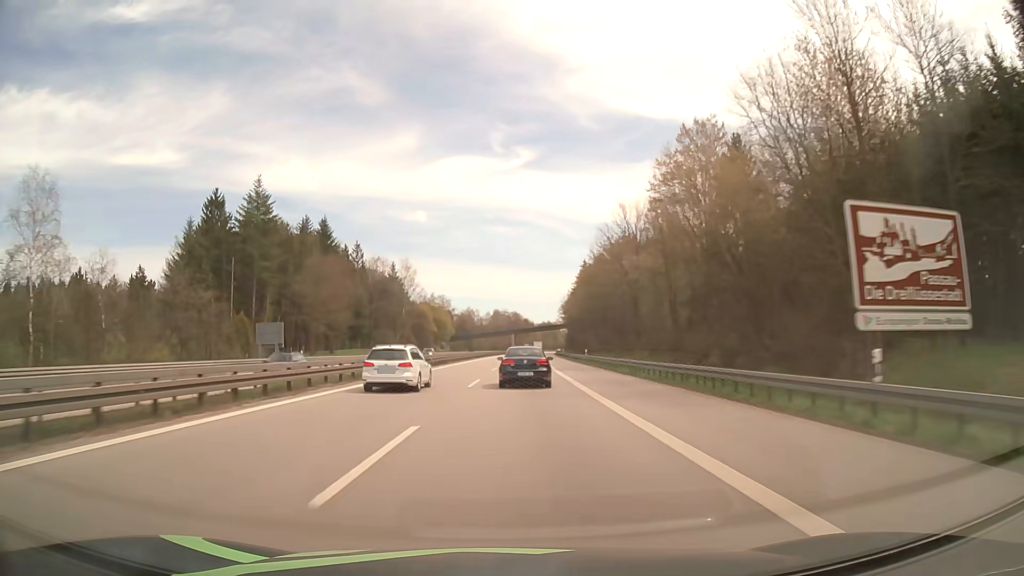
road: motorway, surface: asphalt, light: Day
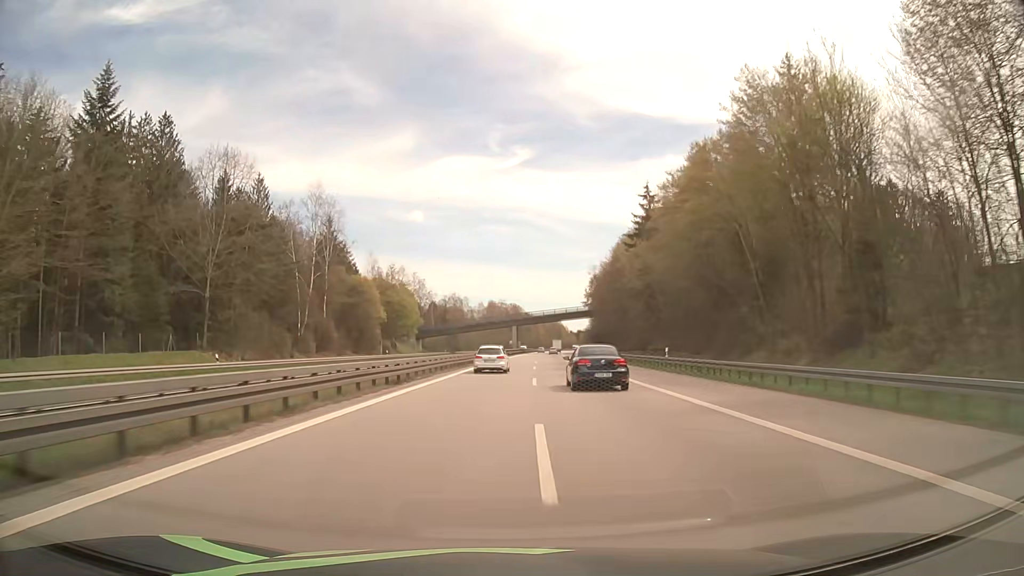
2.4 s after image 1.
(-0.3, +72.7) m; 0°
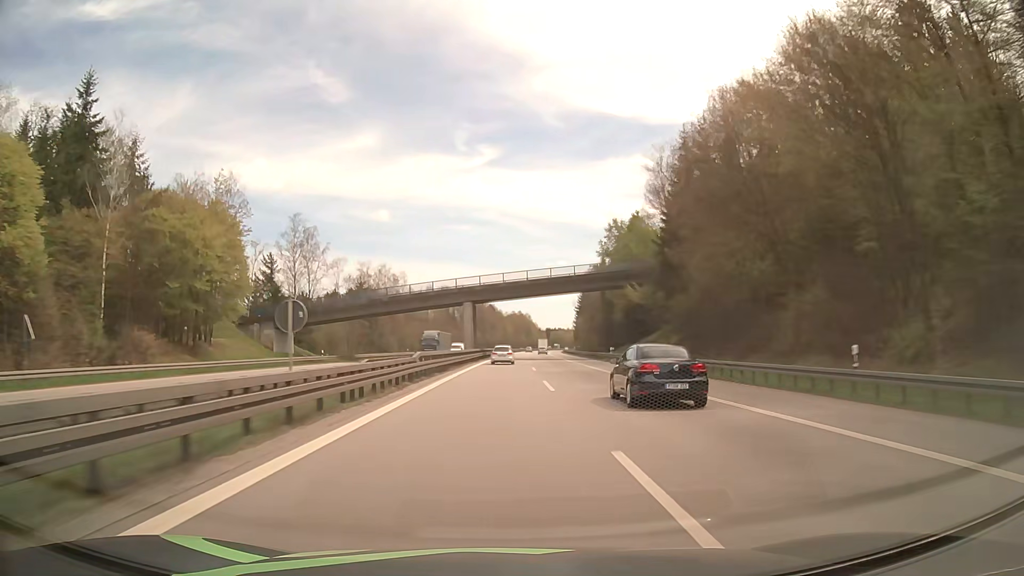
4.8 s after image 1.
(+2.1, +76.0) m; +3°
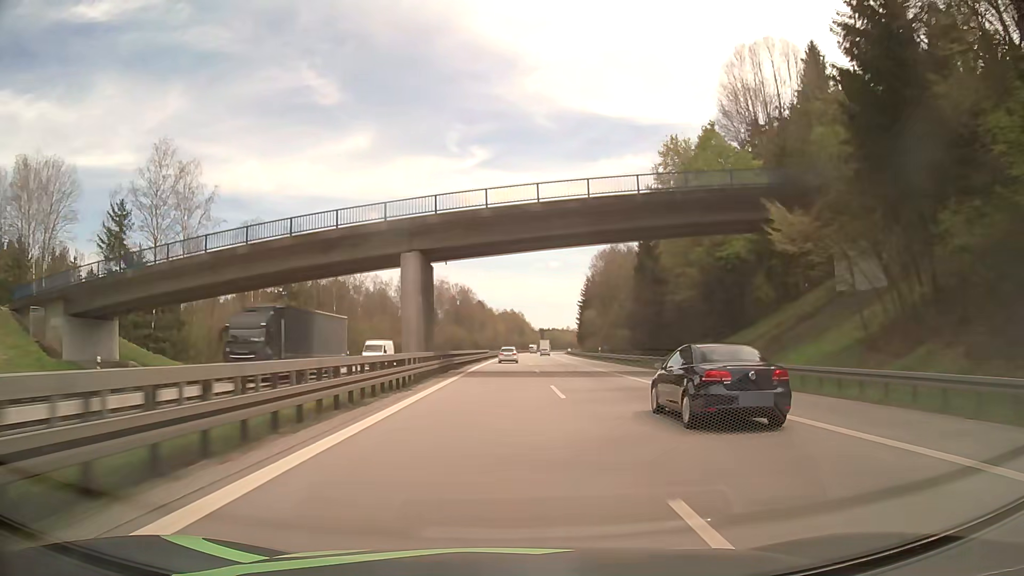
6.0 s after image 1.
(+0.3, +39.2) m; +1°
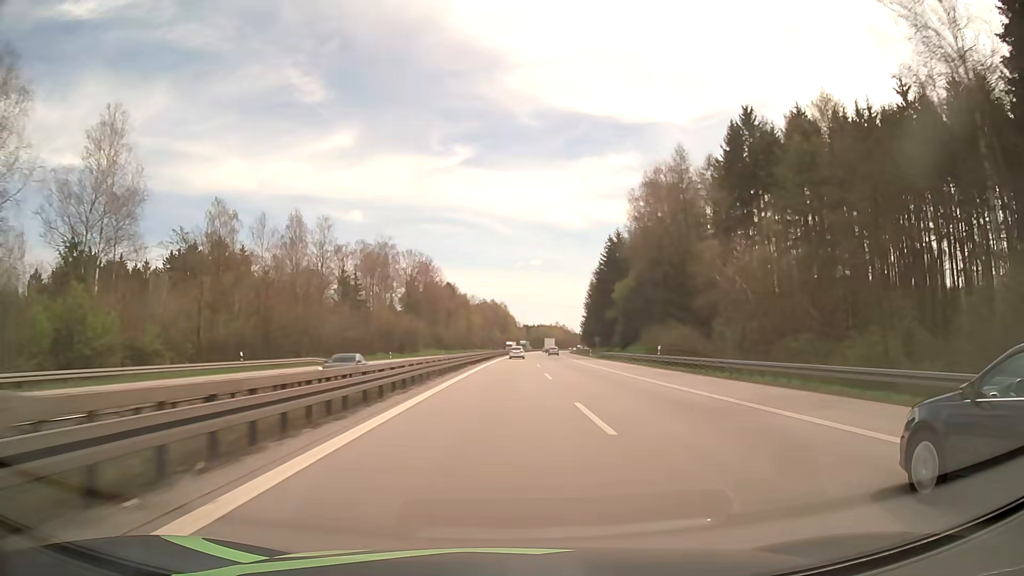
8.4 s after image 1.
(+1.2, +80.5) m; +2°
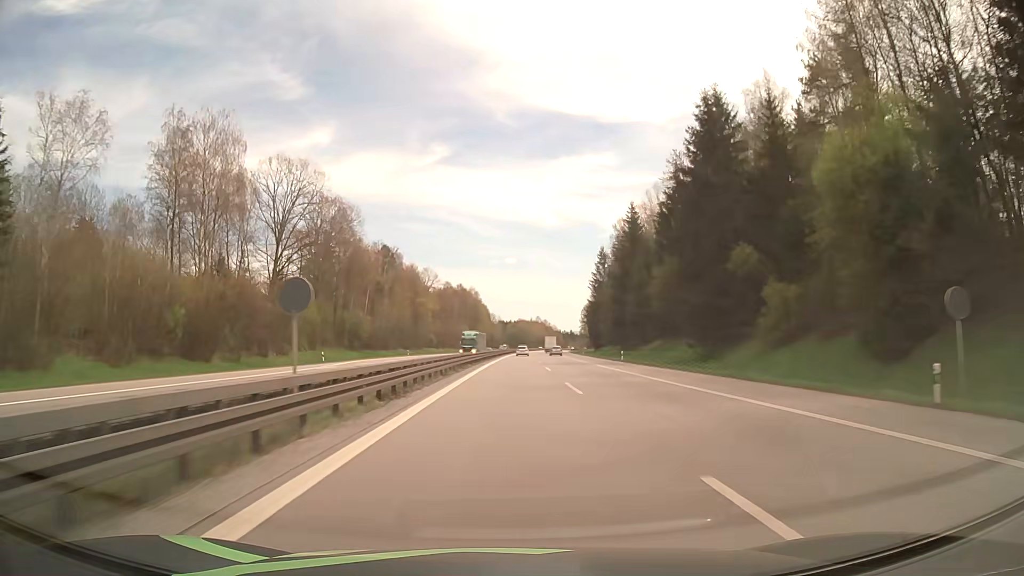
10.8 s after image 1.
(+1.4, +82.2) m; +2°
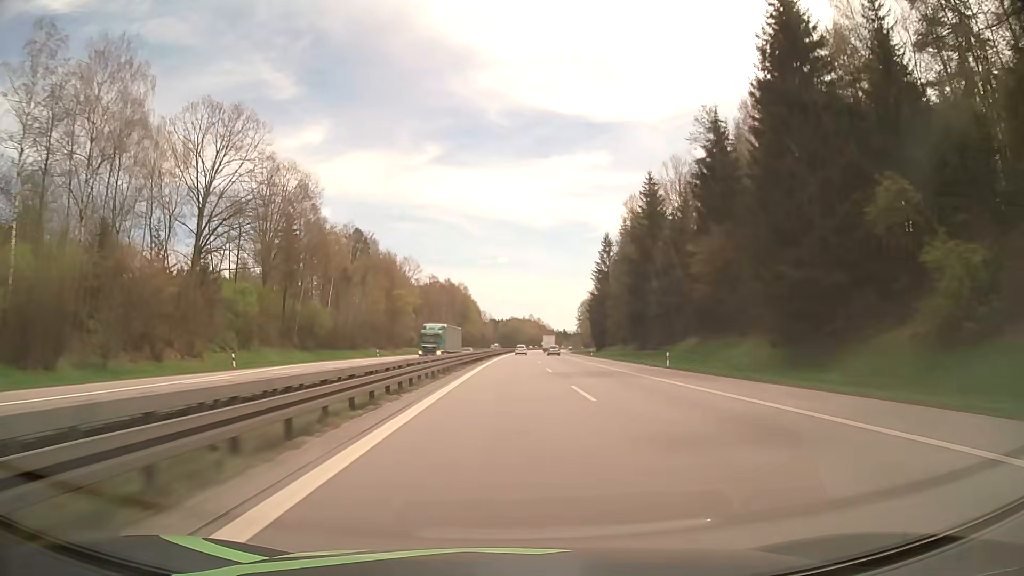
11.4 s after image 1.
(+0.1, +20.7) m; +1°
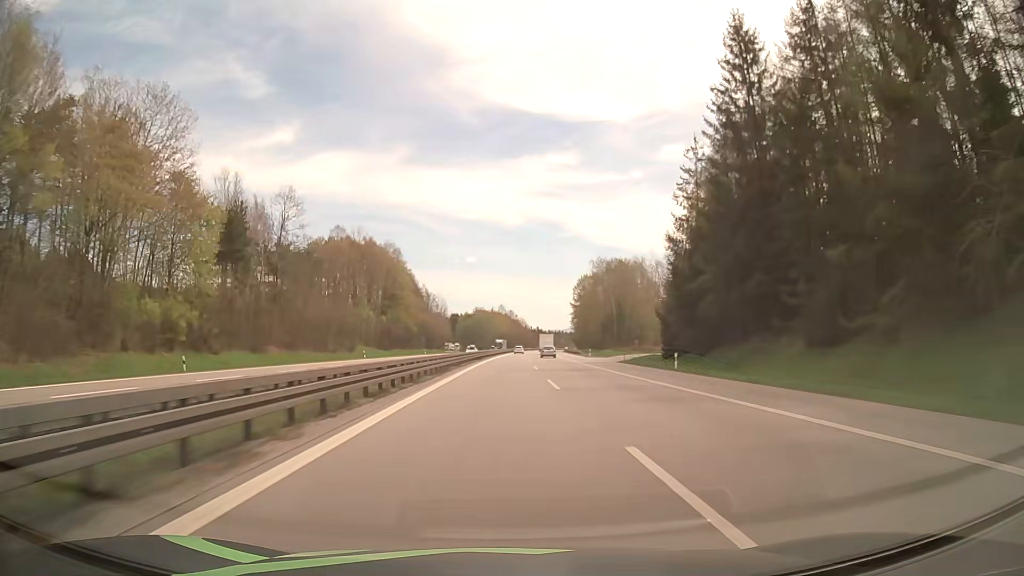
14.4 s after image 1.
(+2.7, +104.4) m; +3°
(0, +10) (0, +20) (0, +30) (0, +40) (0, +50) (0, +60) (+1, +70) (+1, +80) (+1, +90) (+2, +100) m
